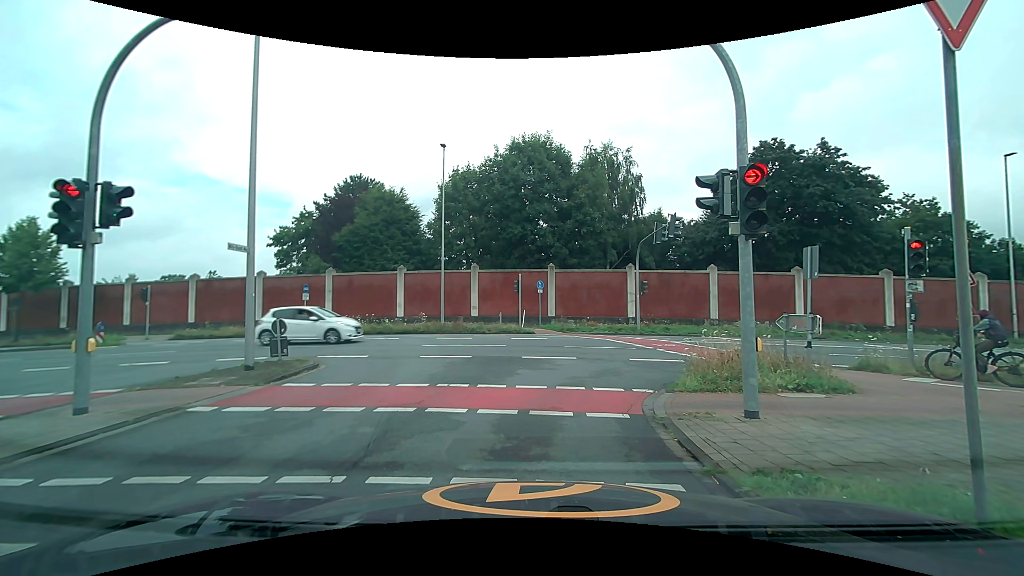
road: unclassified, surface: asphalt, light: Day
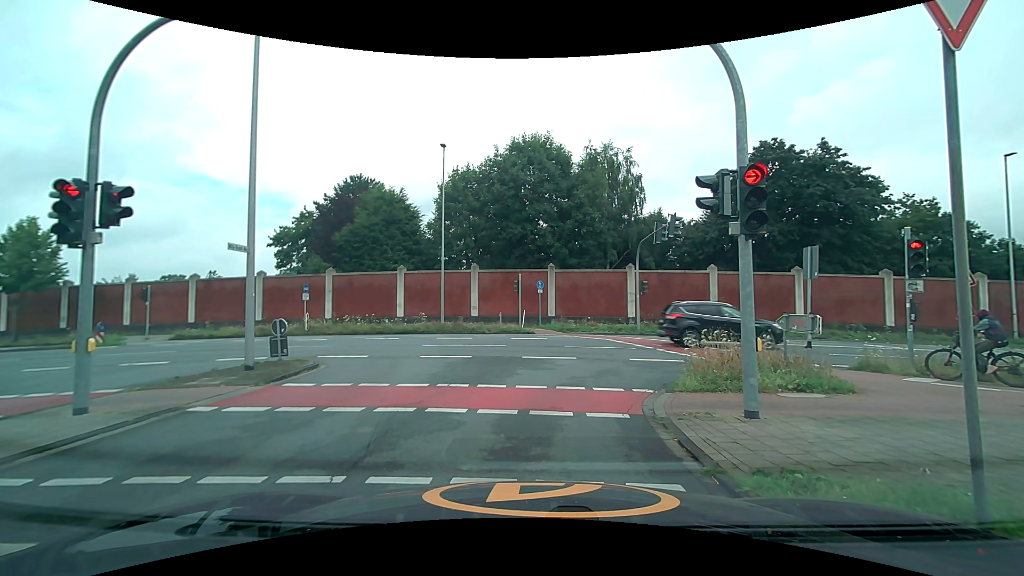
(0.0, 0.0) m; 0°
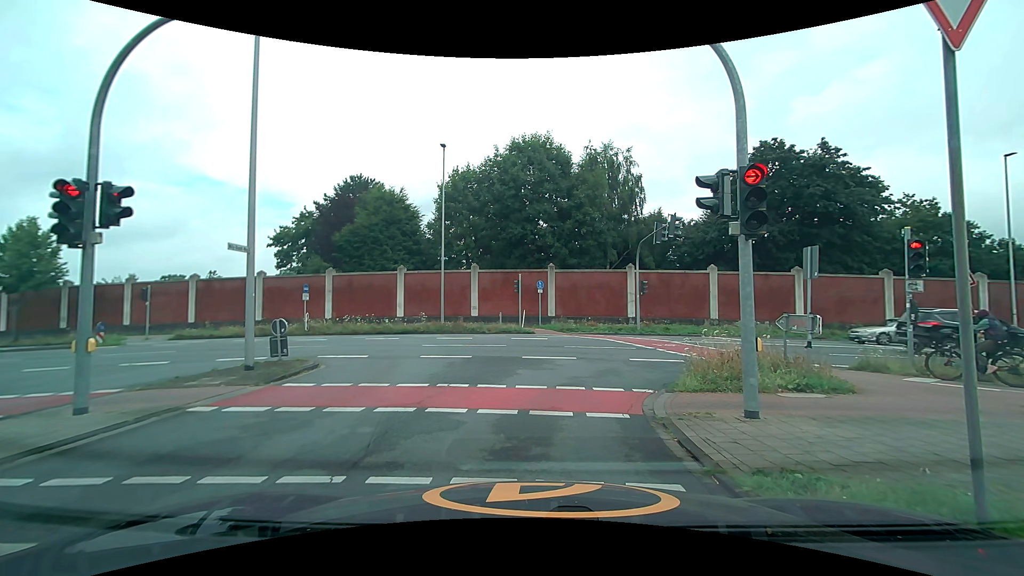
(0.0, 0.0) m; 0°
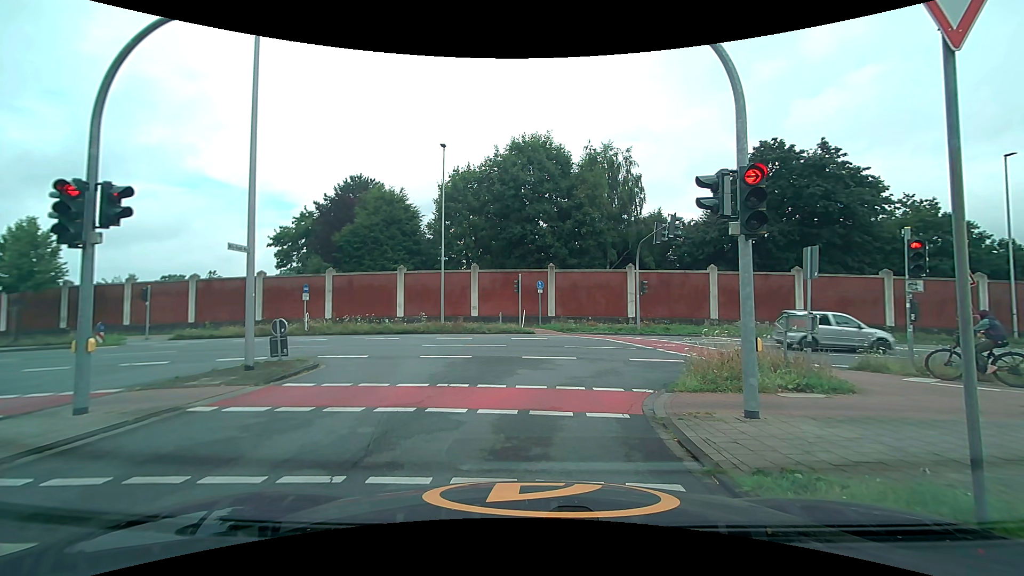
(0.0, 0.0) m; 0°
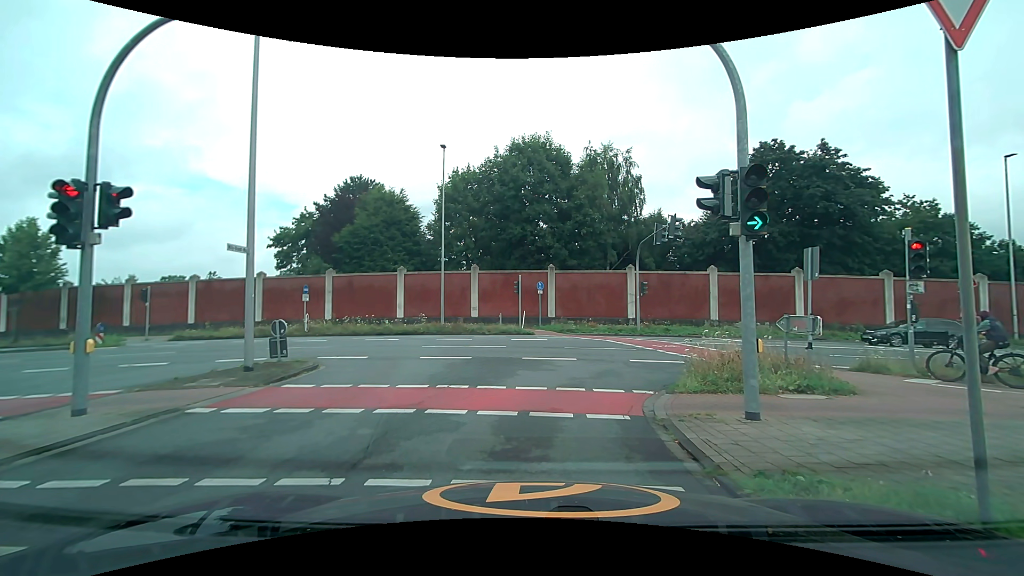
(0.0, 0.0) m; 0°
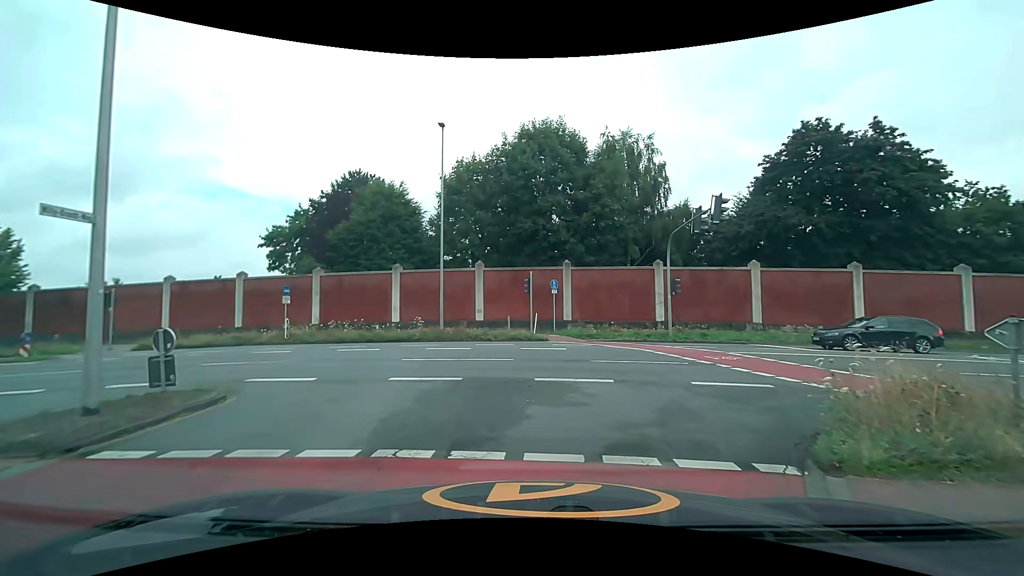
(0.0, +4.6) m; 0°
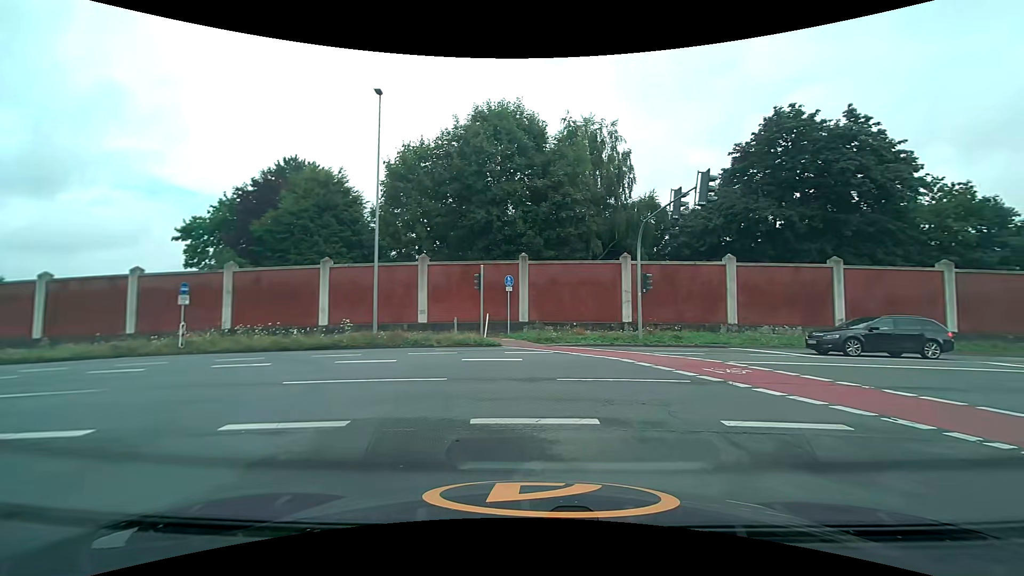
(+0.1, +4.1) m; +5°
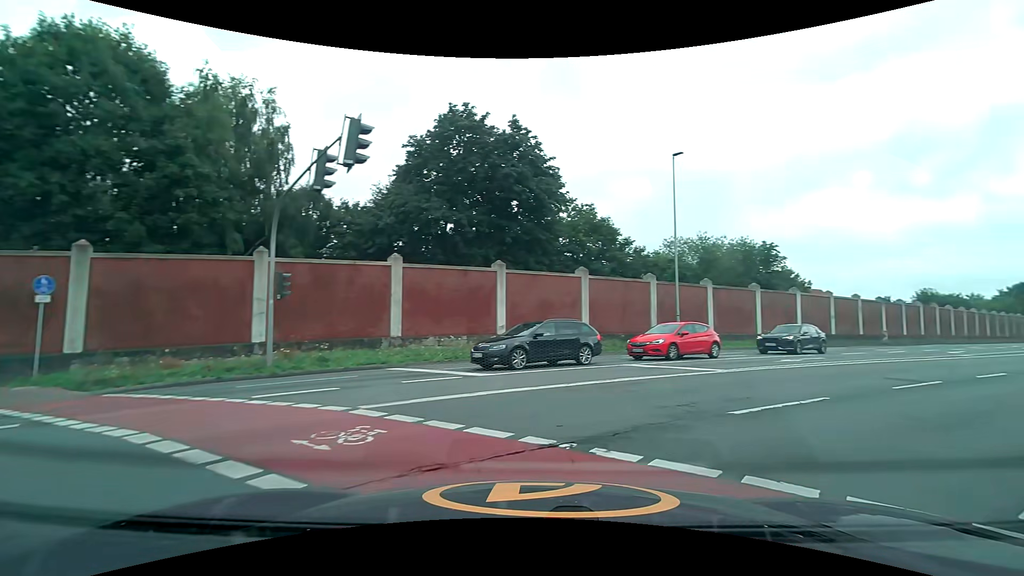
(+1.6, +6.1) m; +34°
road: secondary
(+4, +9) (+12, +15) (+20, +21) (+28, +27) (+36, +33) (+44, +39) (+52, +45) (+60, +51) (+68, +57) (+76, +63) m
